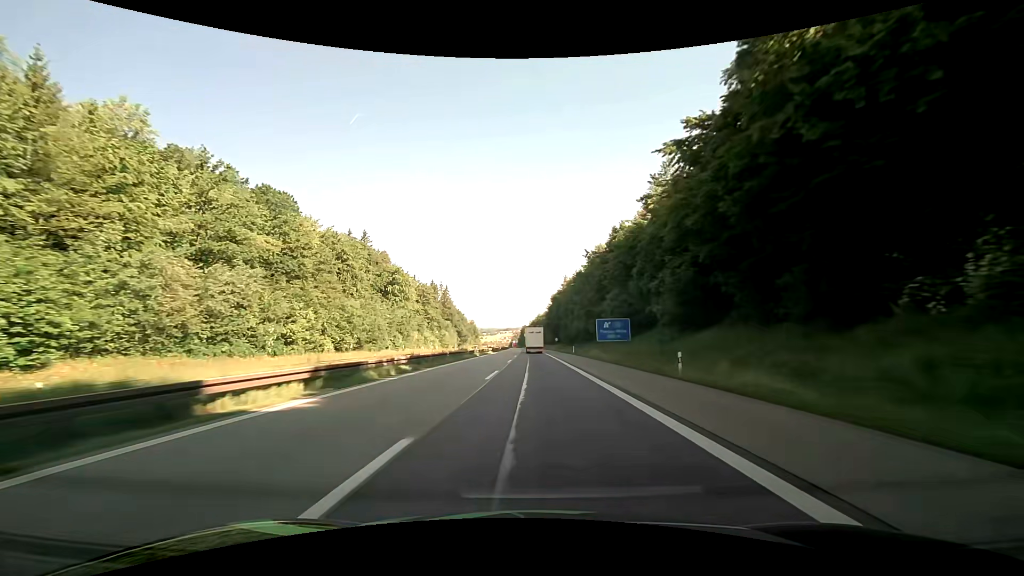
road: motorway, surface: asphalt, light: Day
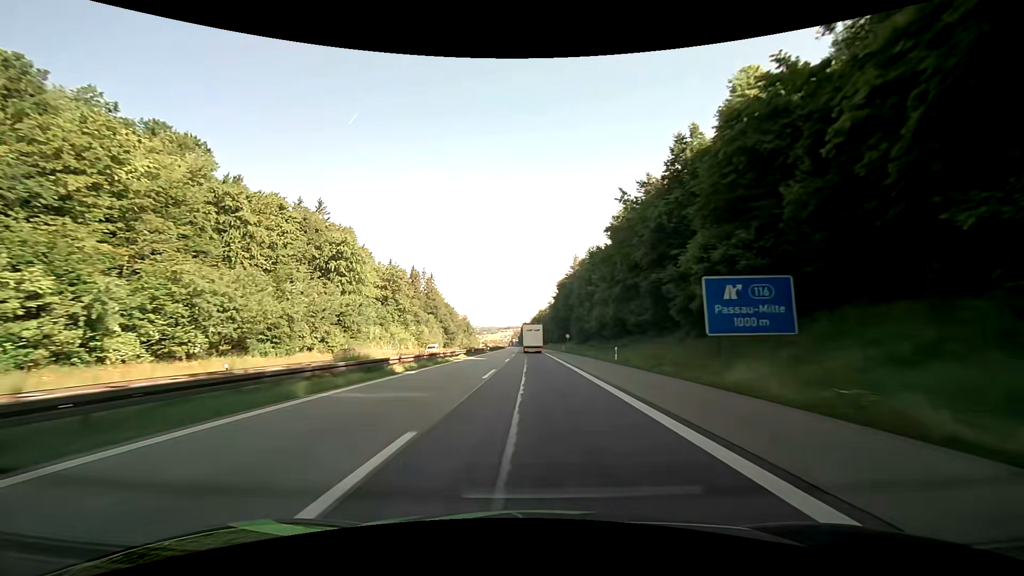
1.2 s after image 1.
(0.0, +35.5) m; 0°
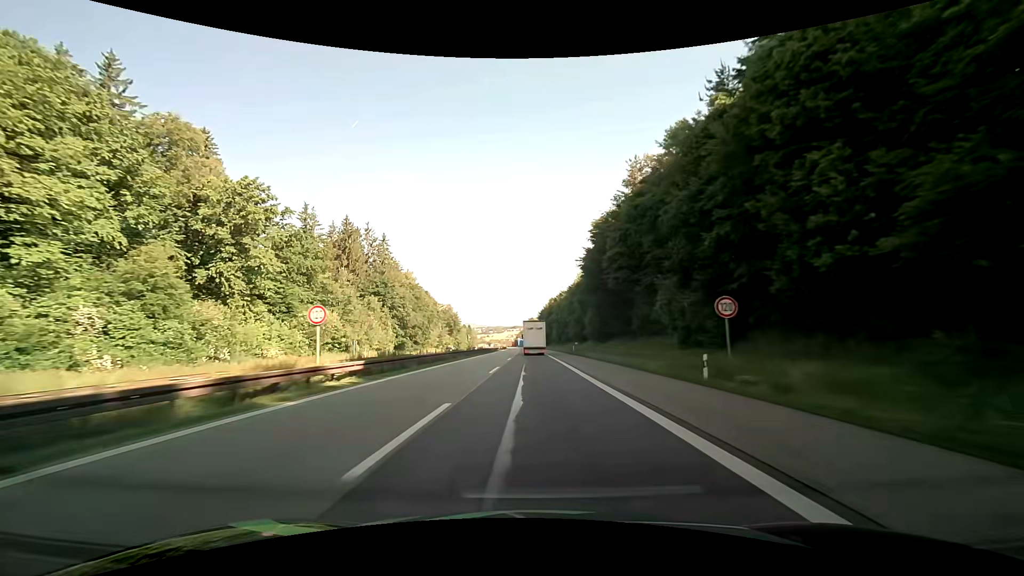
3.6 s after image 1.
(-0.6, +68.1) m; -1°
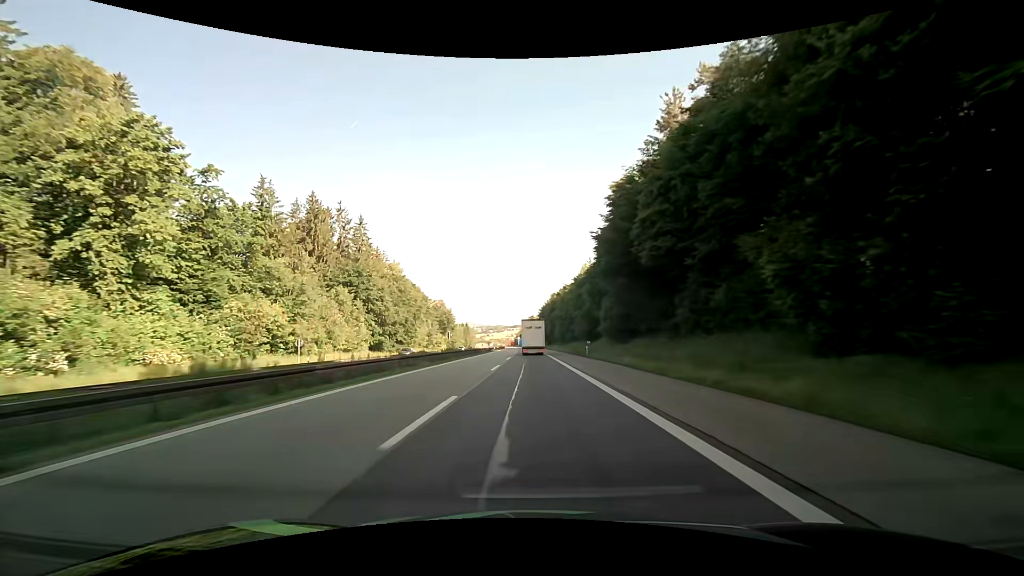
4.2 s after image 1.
(0.0, +16.5) m; 0°
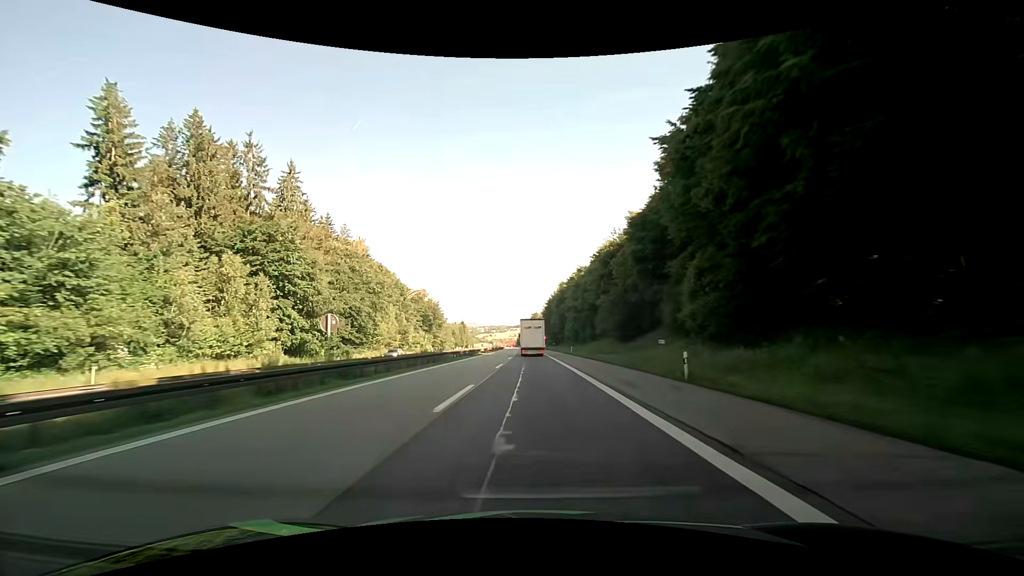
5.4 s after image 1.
(-0.1, +32.3) m; 0°
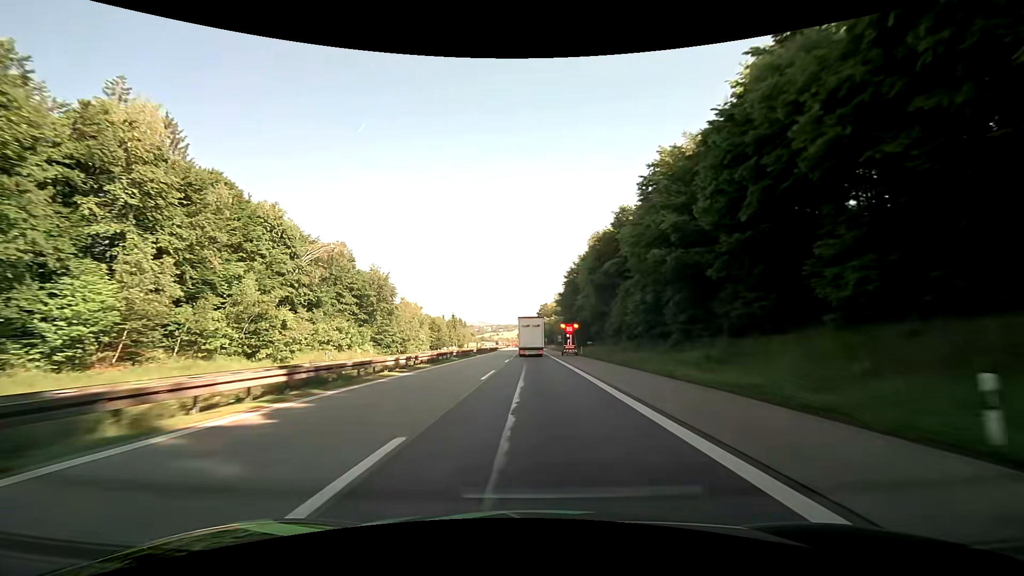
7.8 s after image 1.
(-0.4, +63.0) m; -1°
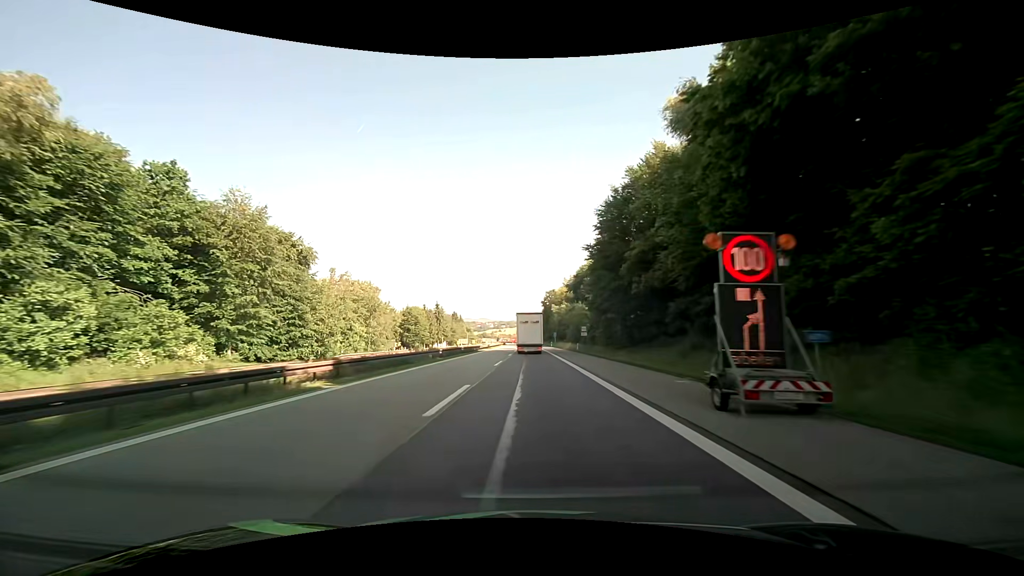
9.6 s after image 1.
(-0.1, +46.2) m; 0°
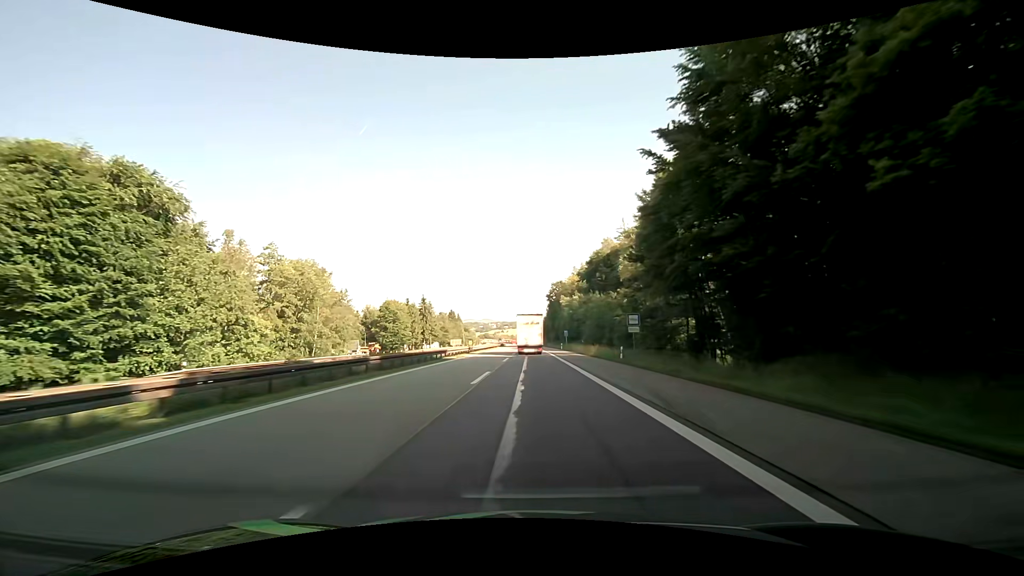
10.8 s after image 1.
(0.0, +28.8) m; 0°
(0, +10) (0, +20) (0, +30) (0, +40) (0, +50) (0, +60) (0, +70) (-1, +80) (-1, +90) (-1, +100) m
